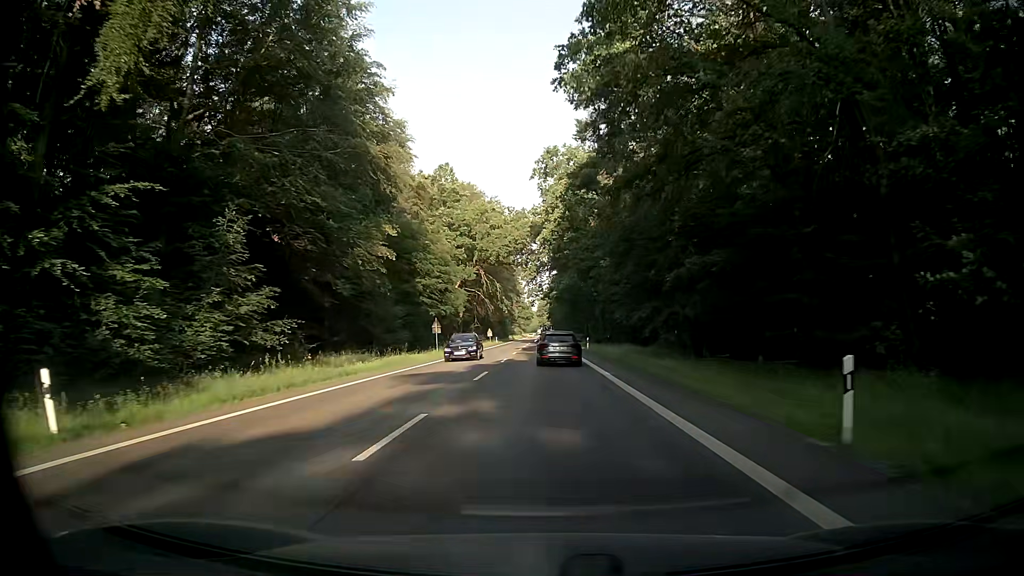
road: secondary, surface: asphalt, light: Day
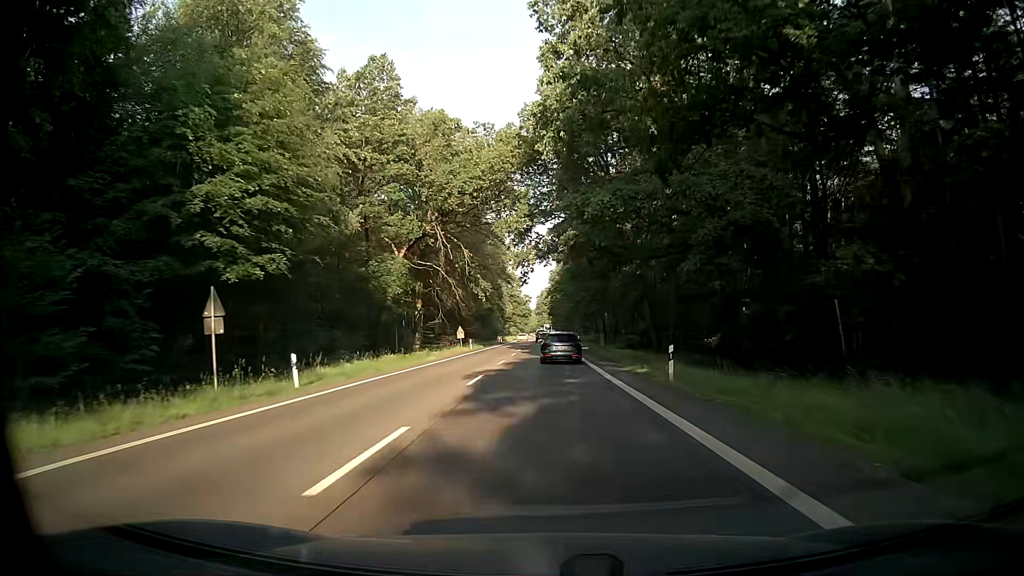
(+0.7, +38.2) m; +1°
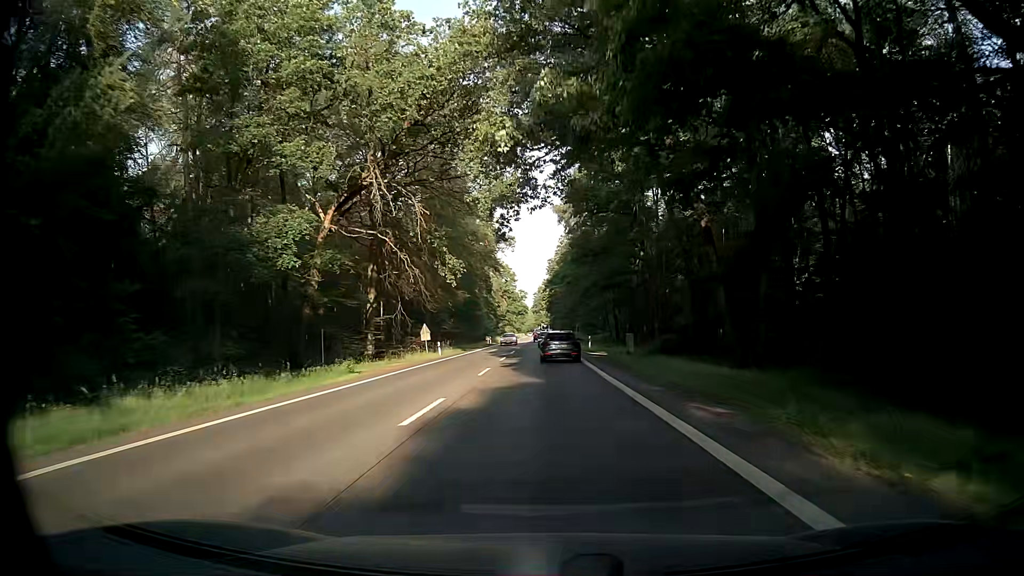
(+0.1, +19.9) m; +1°
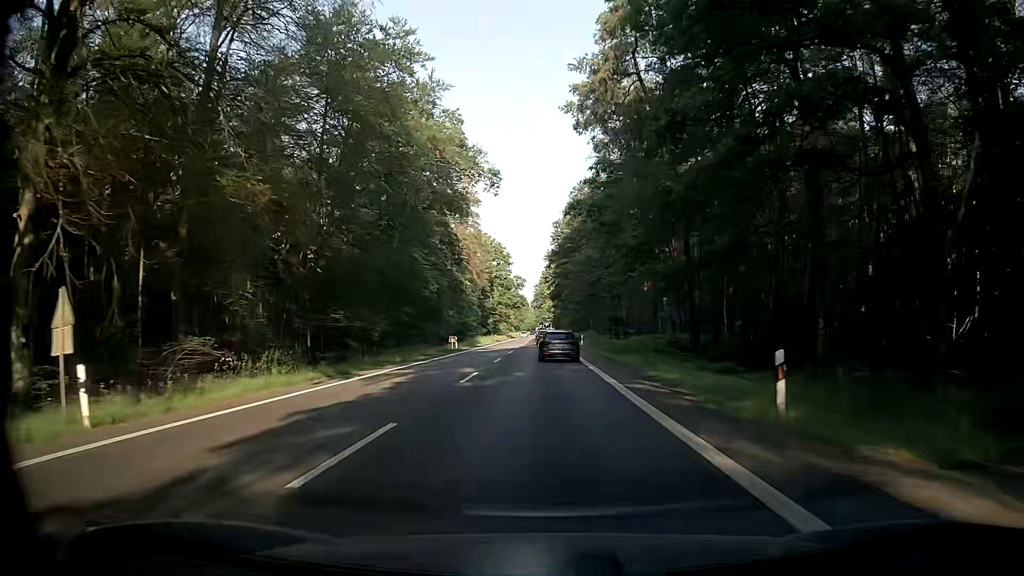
(0.0, +40.9) m; 0°
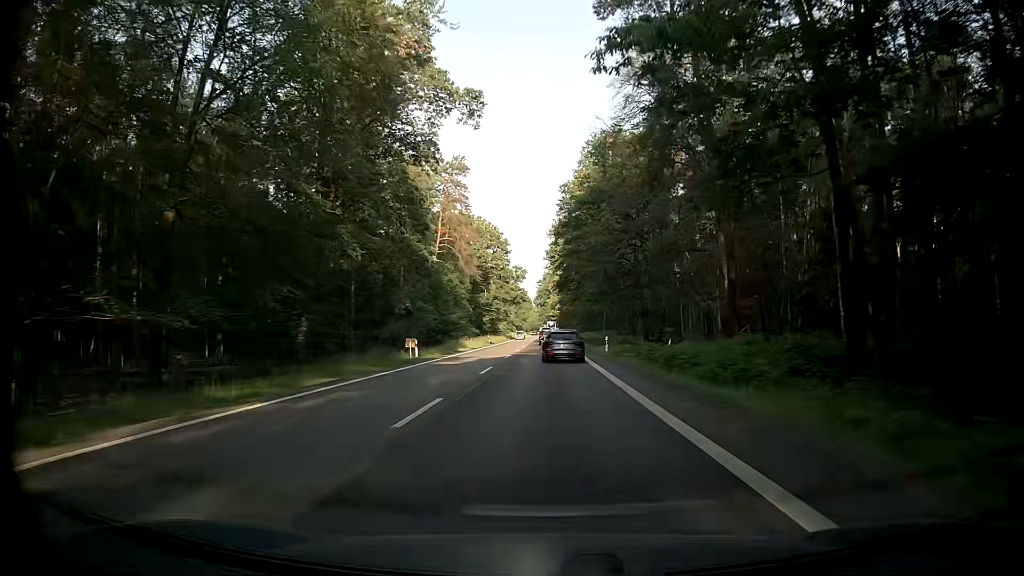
(-0.1, +20.5) m; -1°
(0, +10) (0, +20) (0, +30) (+1, +40) (+1, +50) (+1, +60) (+1, +70) (+1, +80) (+1, +90) (+1, +100) m
